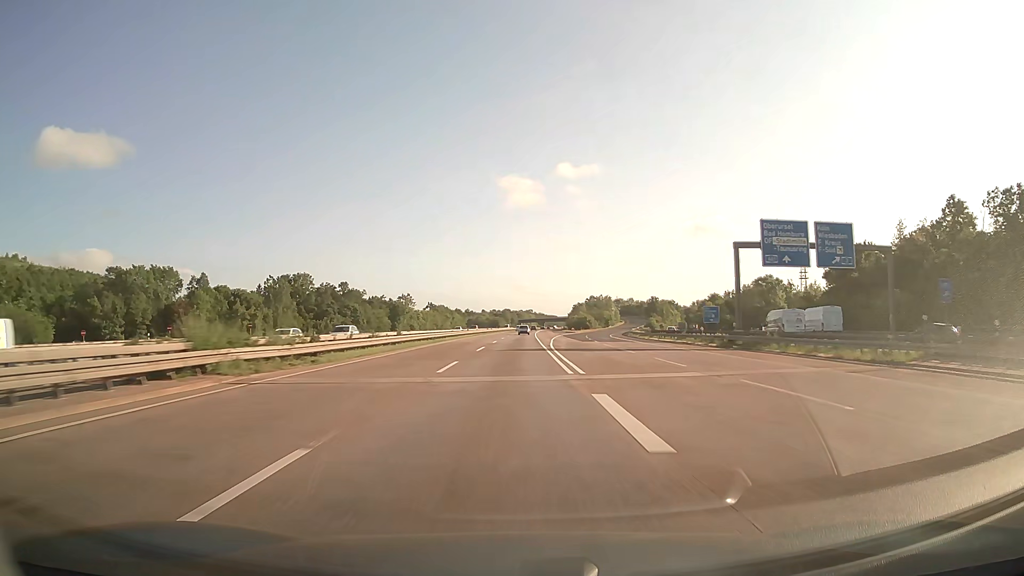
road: motorway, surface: asphalt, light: Day
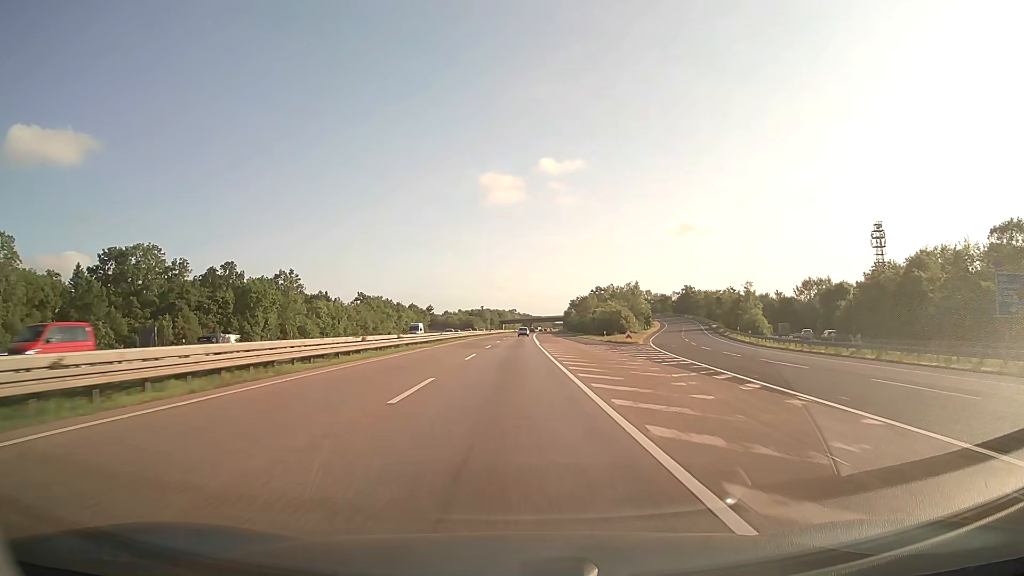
(+1.2, +95.0) m; +2°
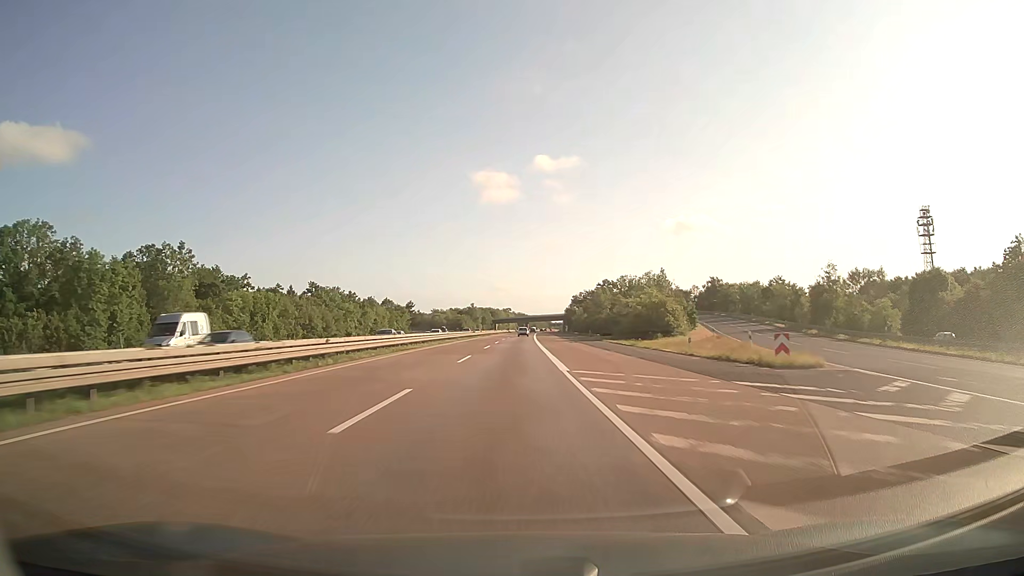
(+0.1, +38.1) m; 0°
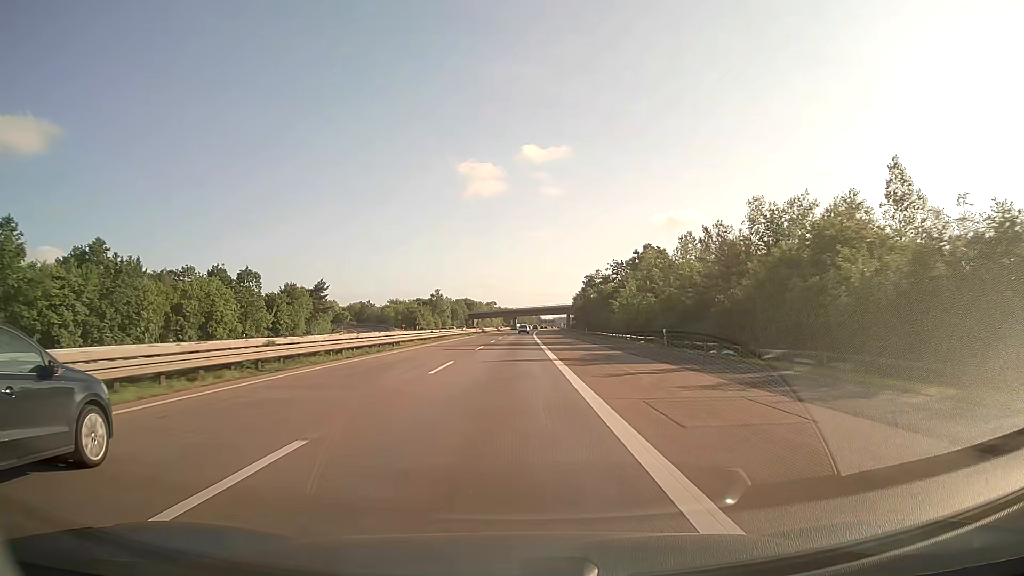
(+1.0, +95.1) m; +1°
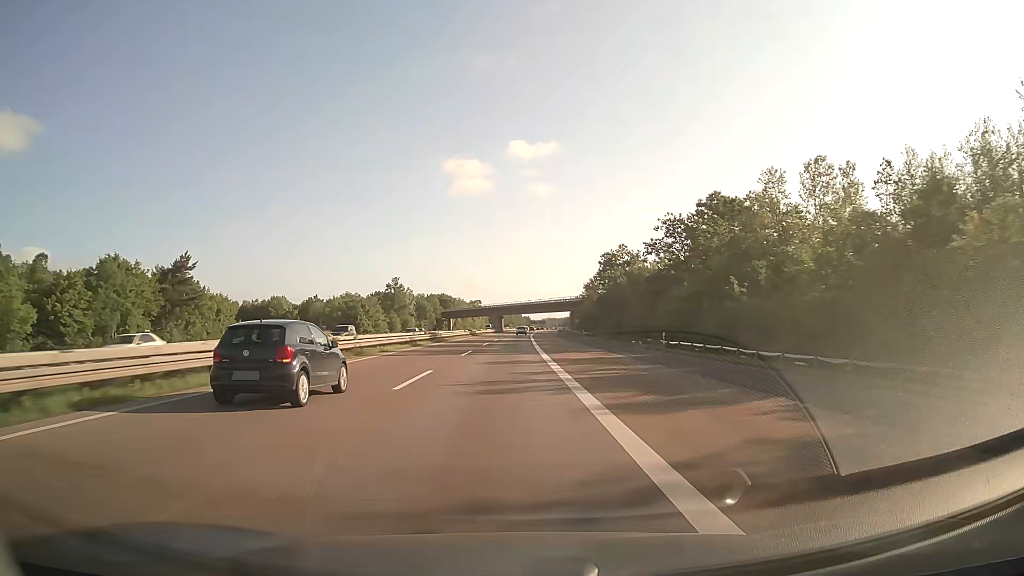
(+0.4, +57.1) m; +1°
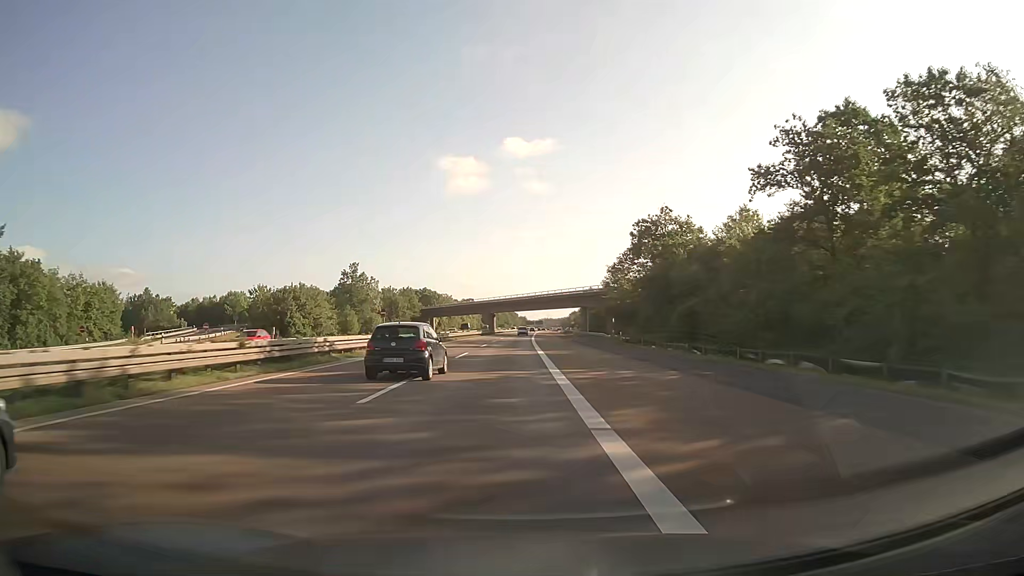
(+0.2, +38.1) m; 0°
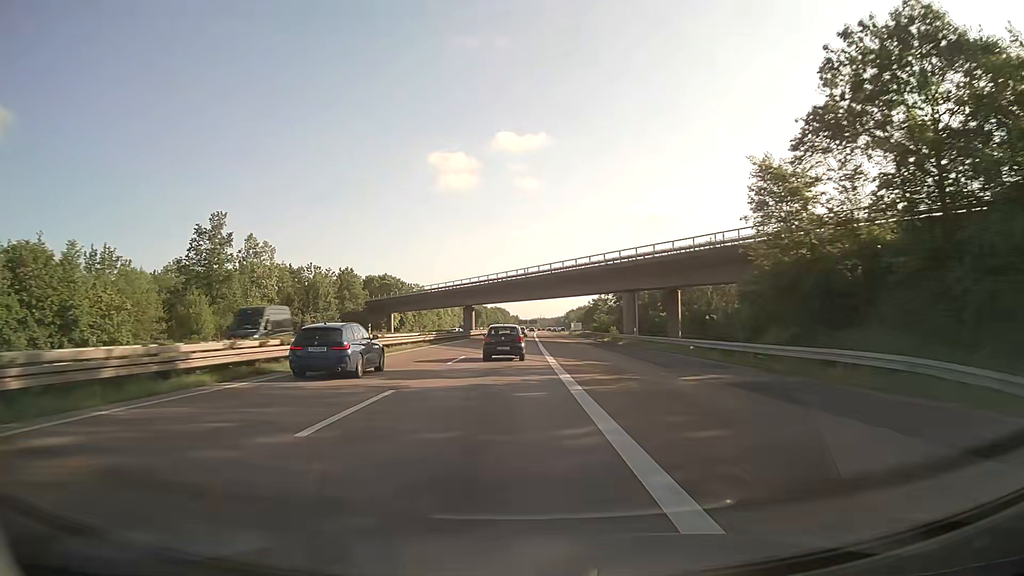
(+0.2, +57.1) m; +1°
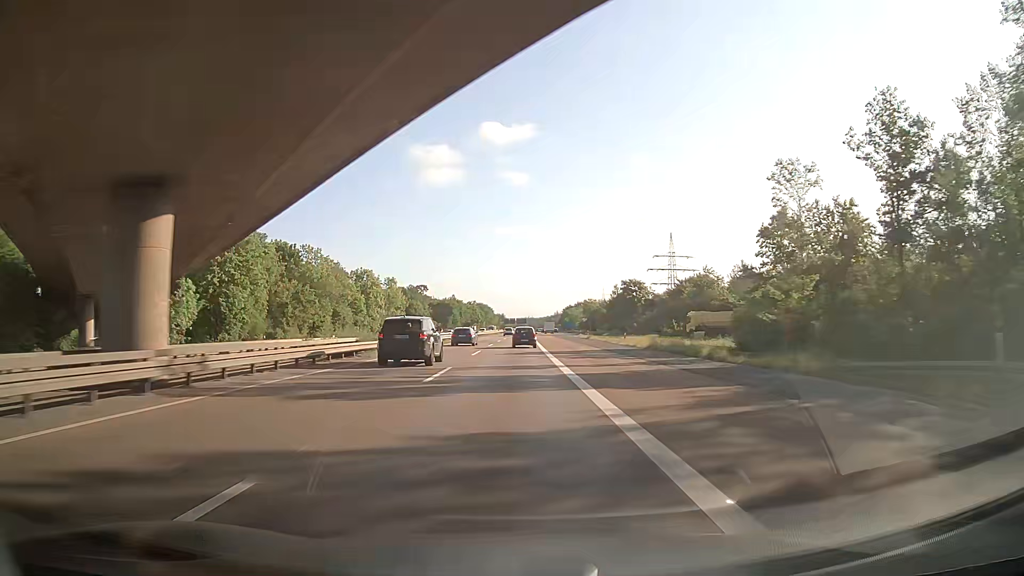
(+0.9, +95.4) m; +1°
(0, +10) (0, +20) (0, +30) (0, +40) (0, +50) (0, +60) (0, +70) (+1, +80) (+1, +90) (+1, +100) m
